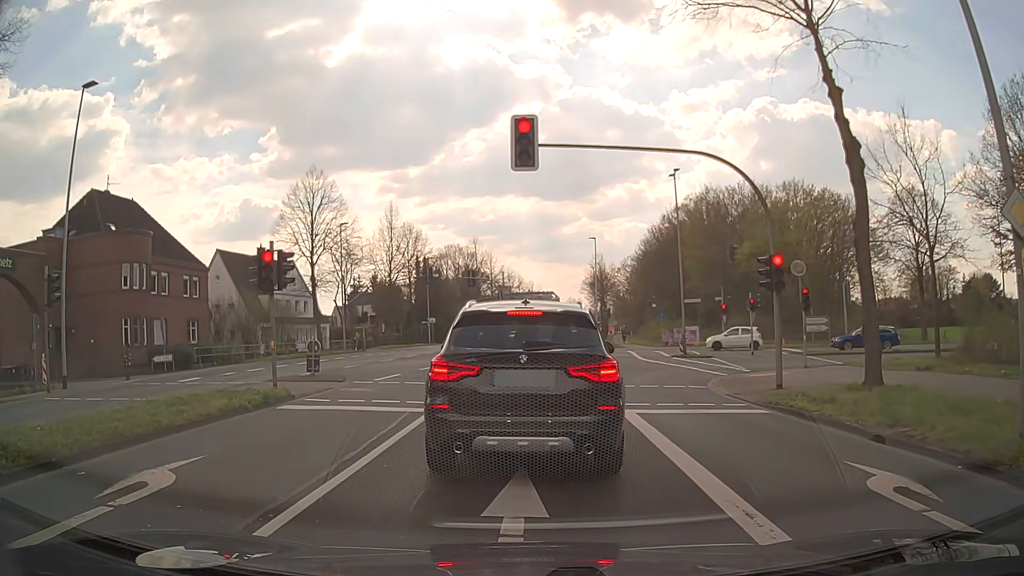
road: secondary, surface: asphalt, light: Day
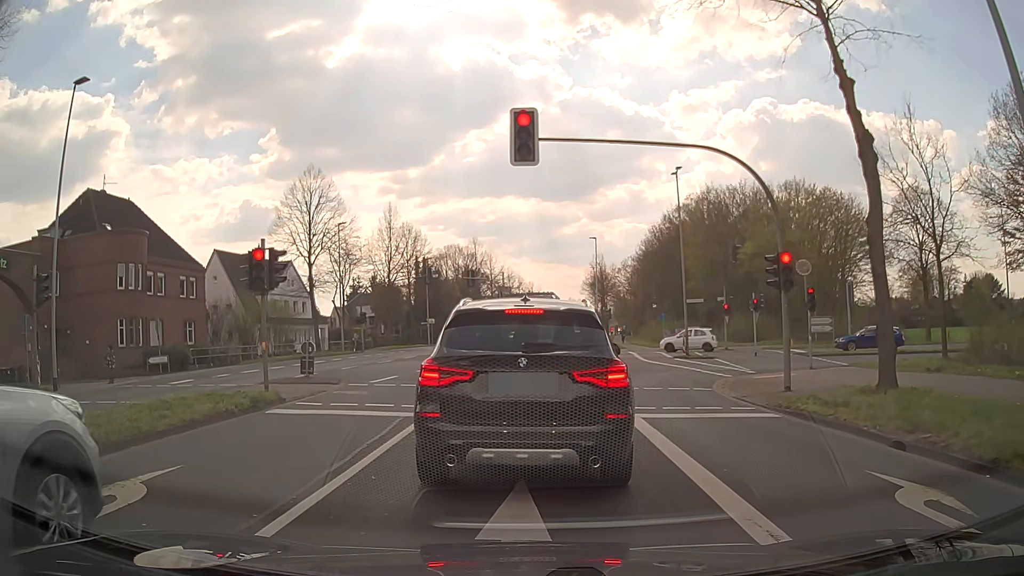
(0.0, +0.5) m; 0°
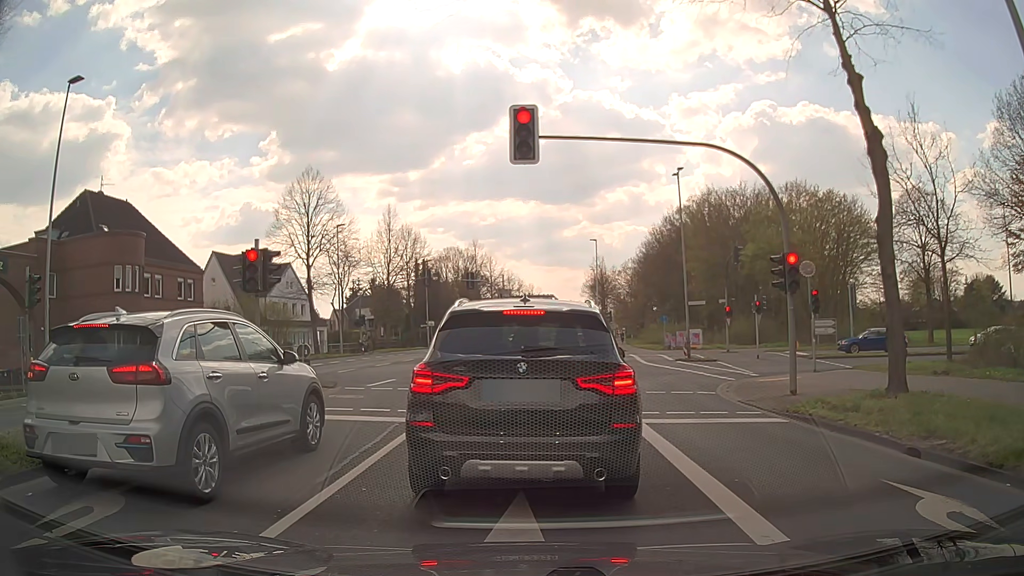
(0.0, +0.4) m; 0°
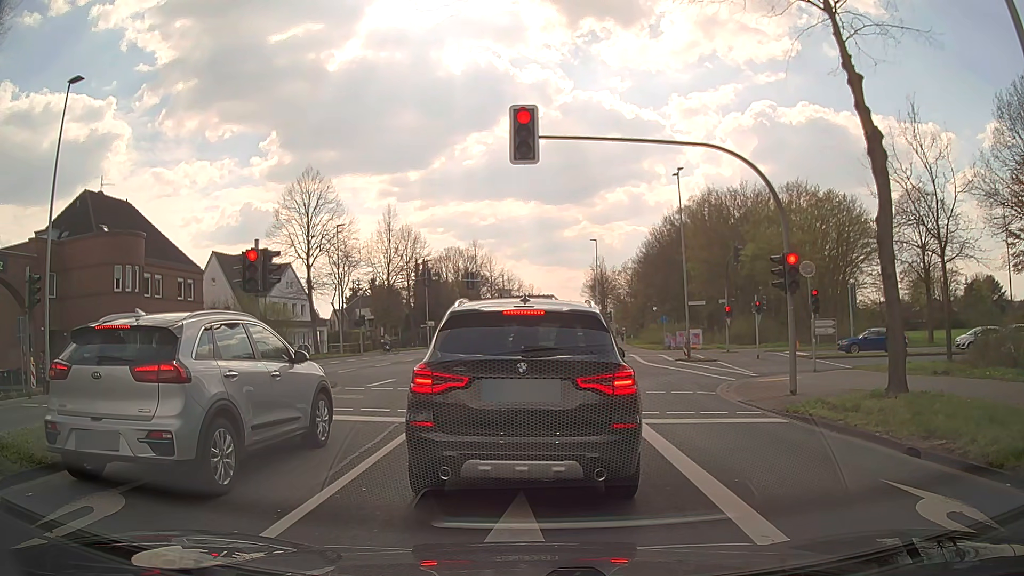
(0.0, 0.0) m; 0°
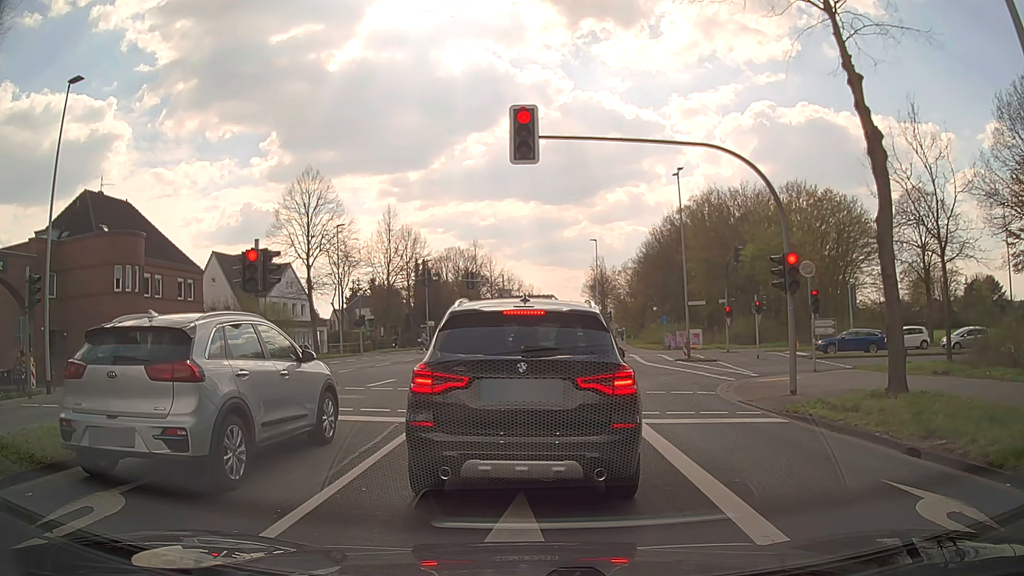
(0.0, 0.0) m; 0°
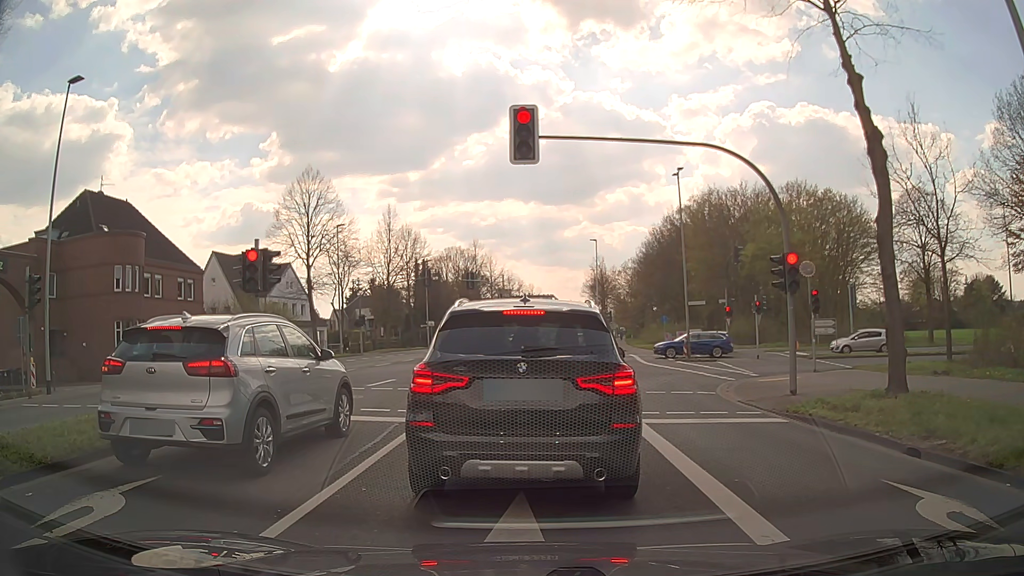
(0.0, 0.0) m; 0°
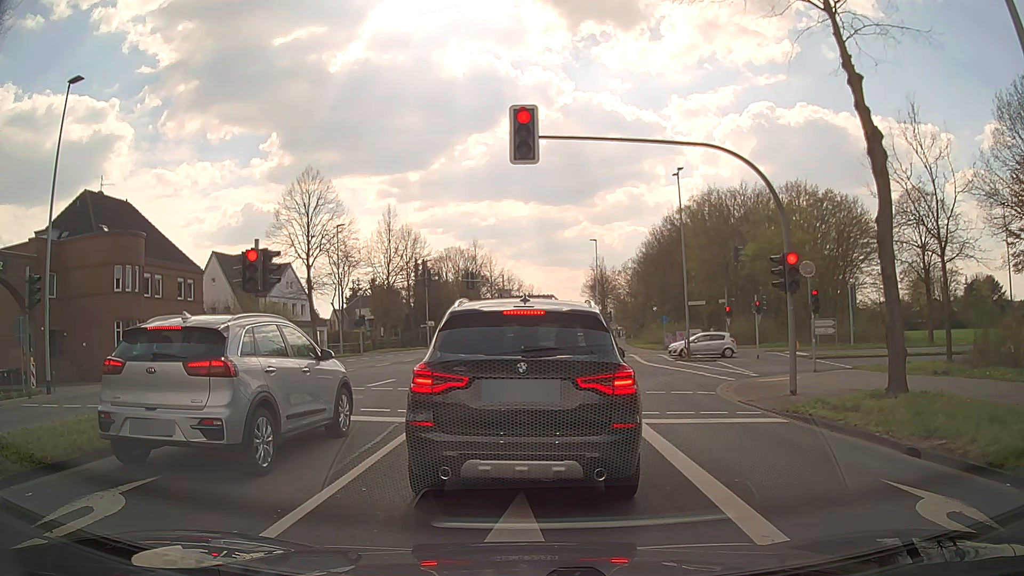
(0.0, 0.0) m; 0°
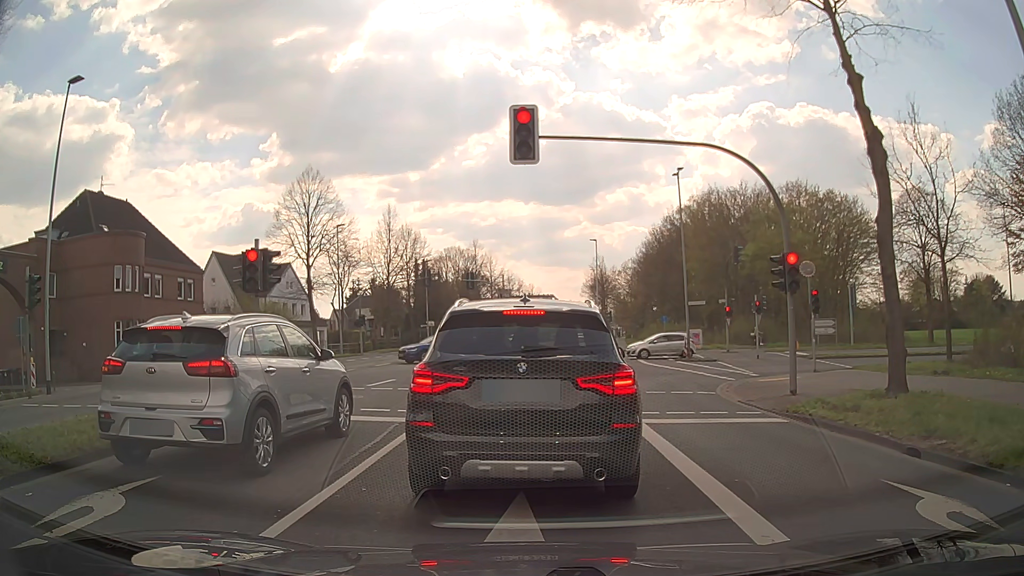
(0.0, 0.0) m; 0°
(0, +10) (0, +20) (0, +30) (+1, +40) (+2, +50) (+3, +60) (+4, +70) (+4, +80) (+5, +90) (+6, +100) m
